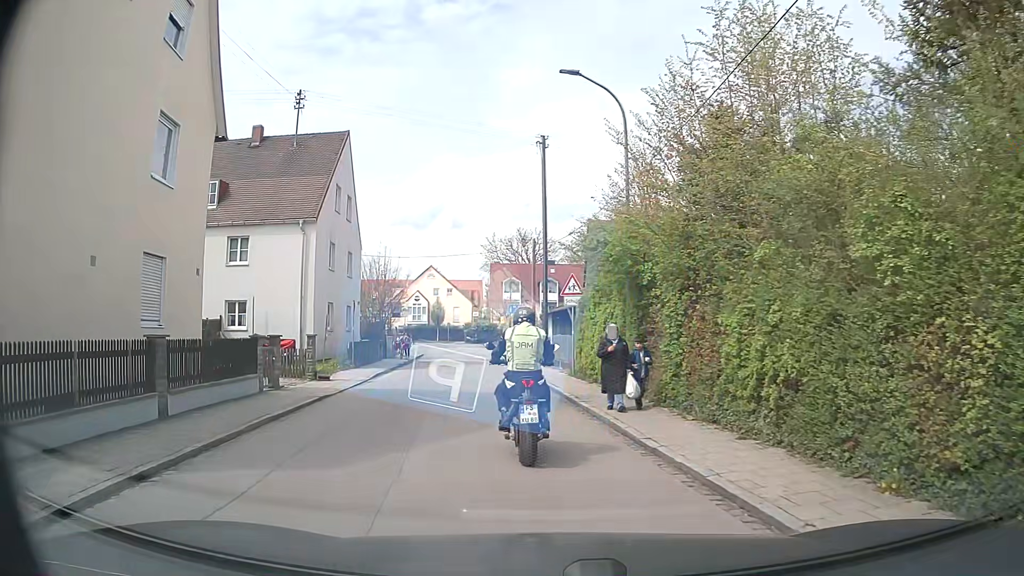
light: Day
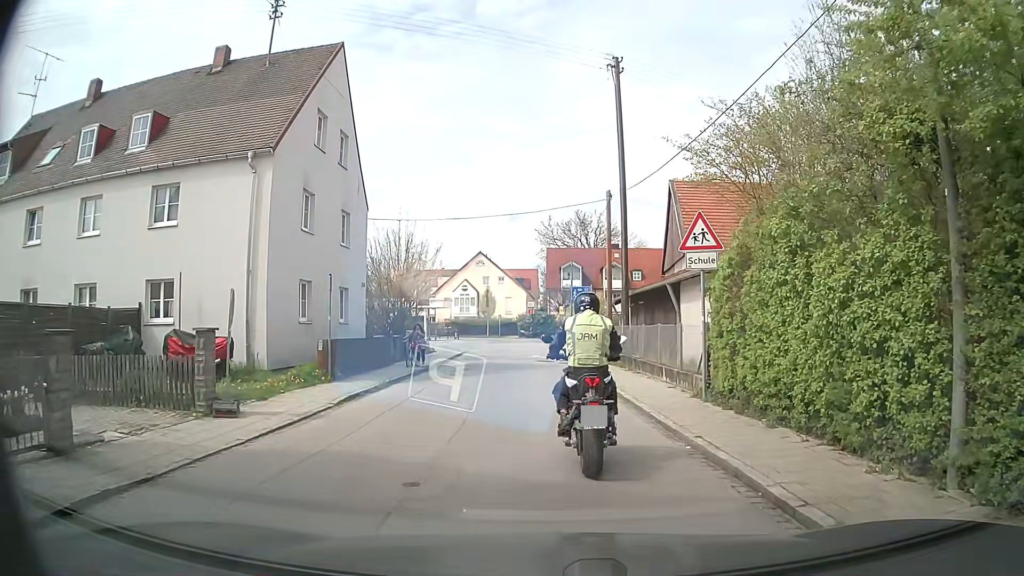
(-0.4, +10.5) m; -4°
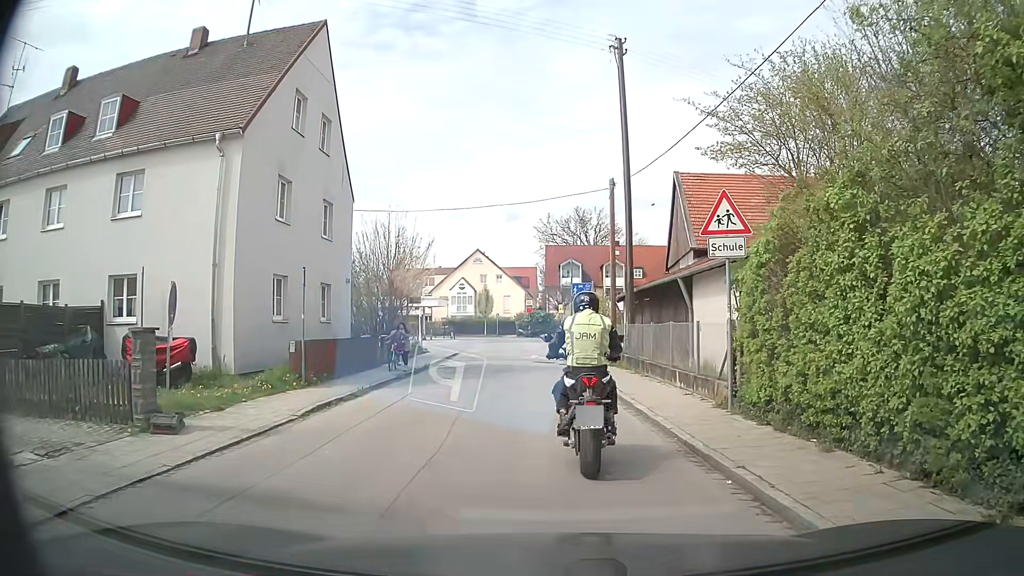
(0.0, +1.9) m; +1°
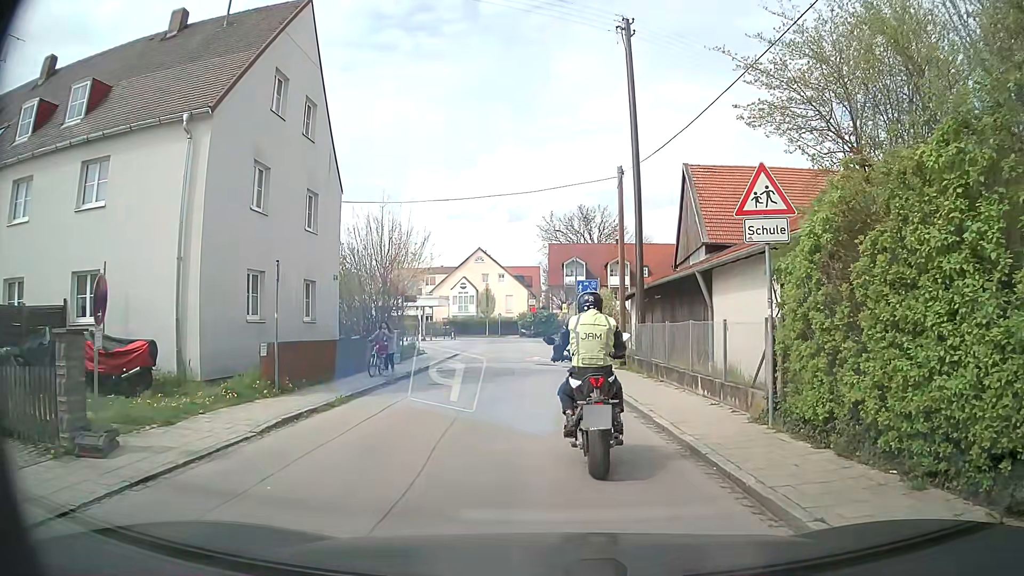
(0.0, +1.8) m; 0°
